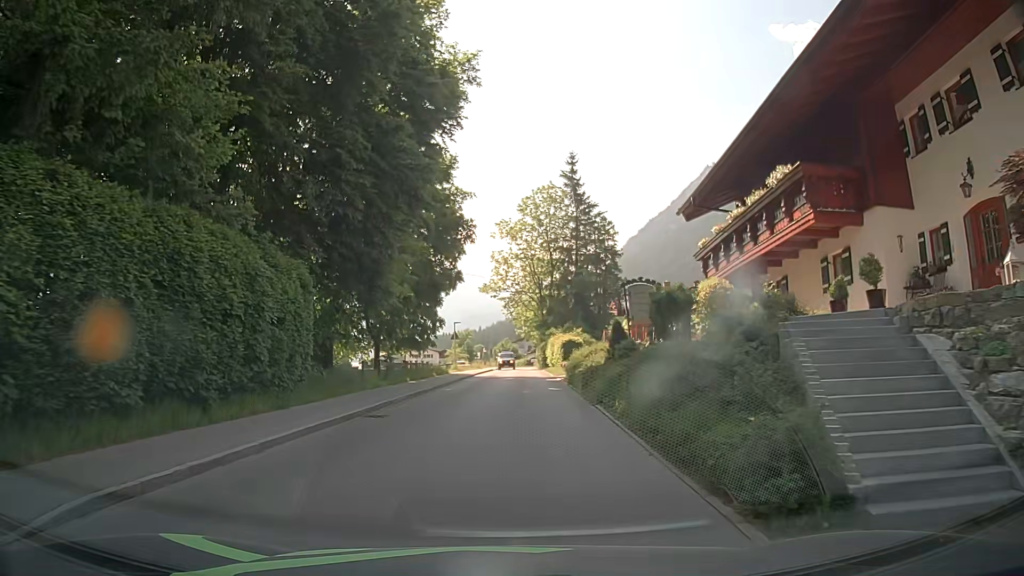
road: tertiary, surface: asphalt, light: Day
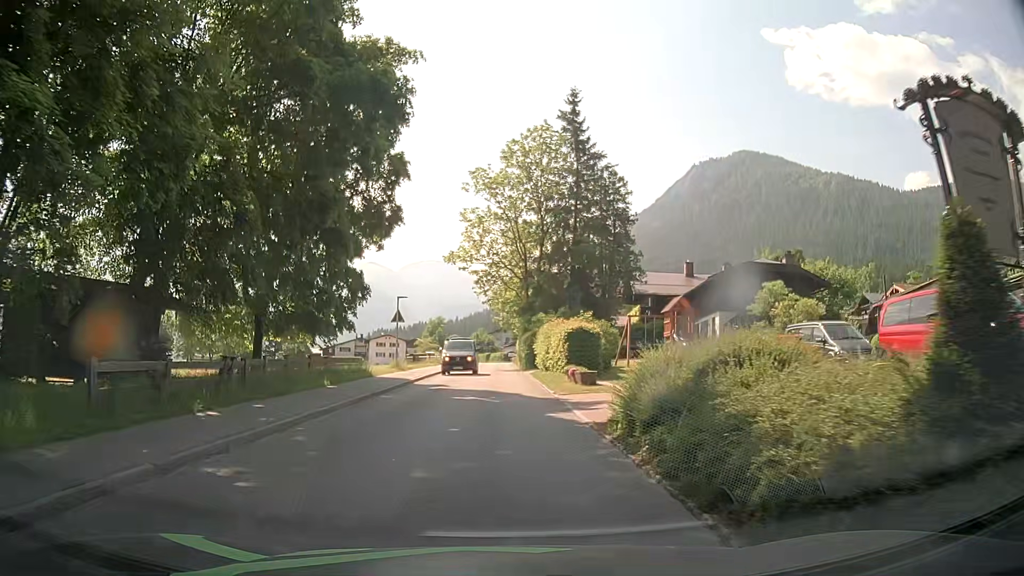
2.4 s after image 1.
(+0.4, +18.9) m; +1°
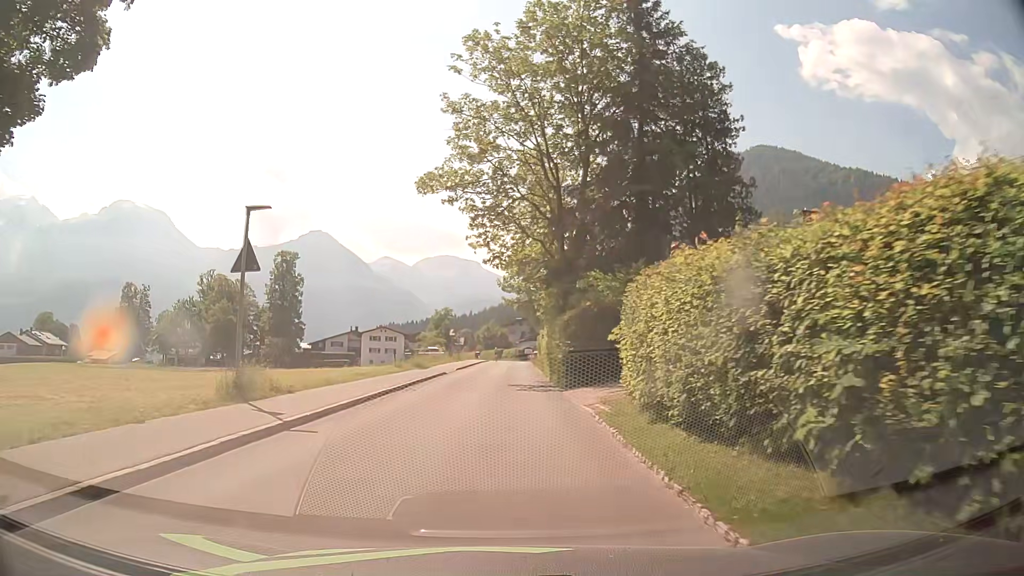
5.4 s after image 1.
(+0.1, +23.8) m; -1°
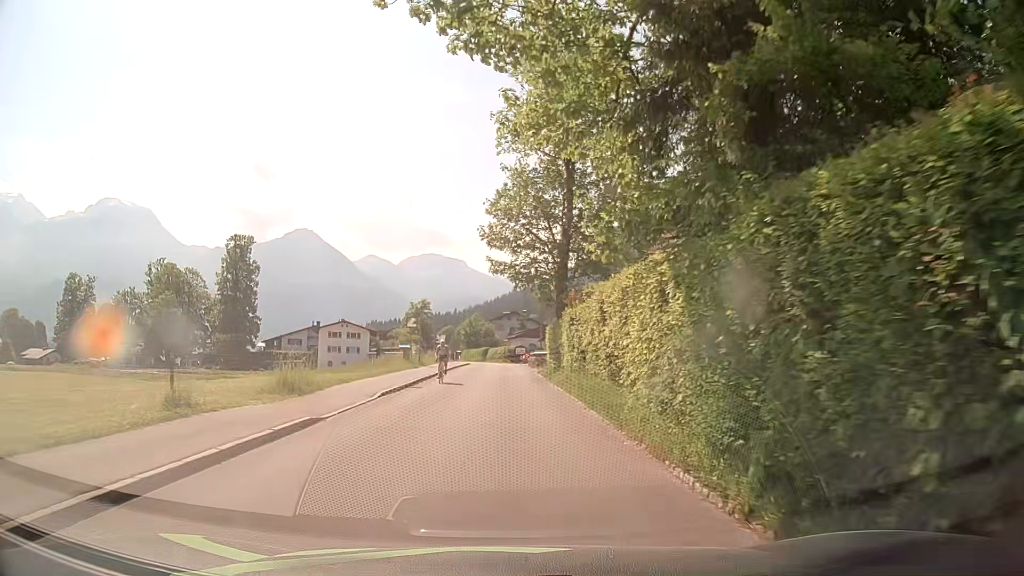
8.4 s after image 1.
(0.0, +23.5) m; +1°
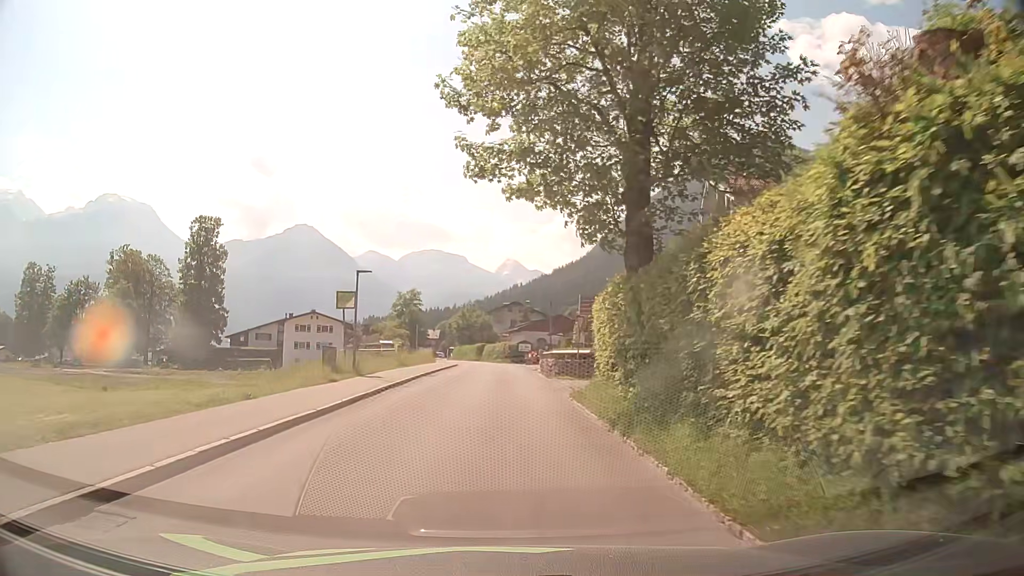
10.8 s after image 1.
(+0.1, +18.7) m; 0°
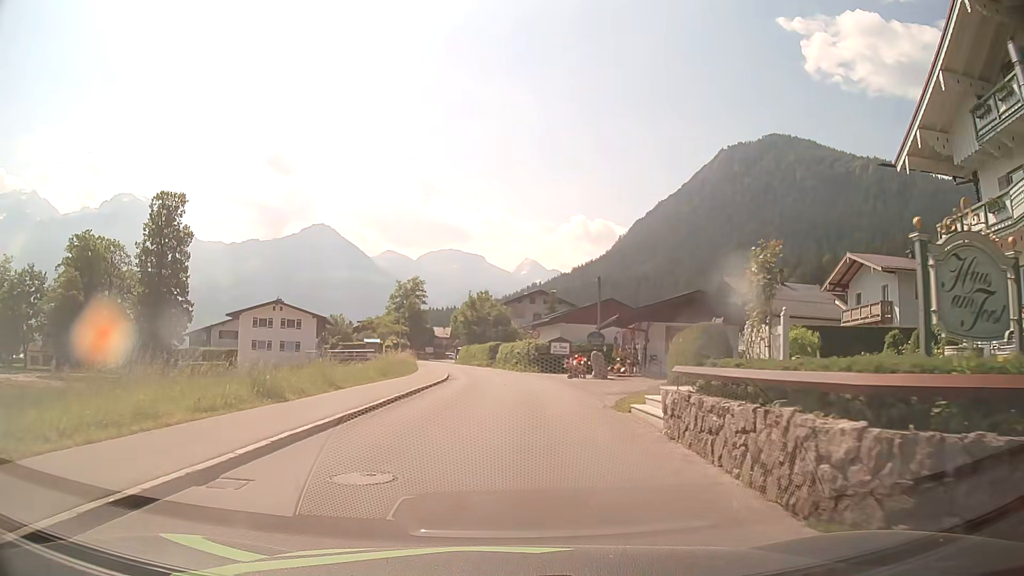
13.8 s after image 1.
(-0.3, +23.5) m; -1°
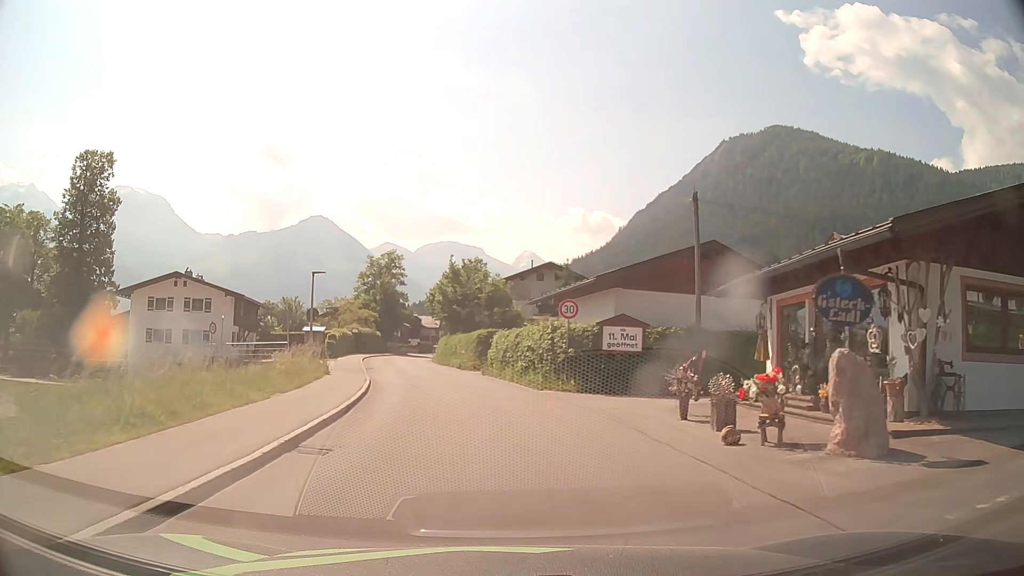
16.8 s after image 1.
(-0.1, +23.5) m; 0°
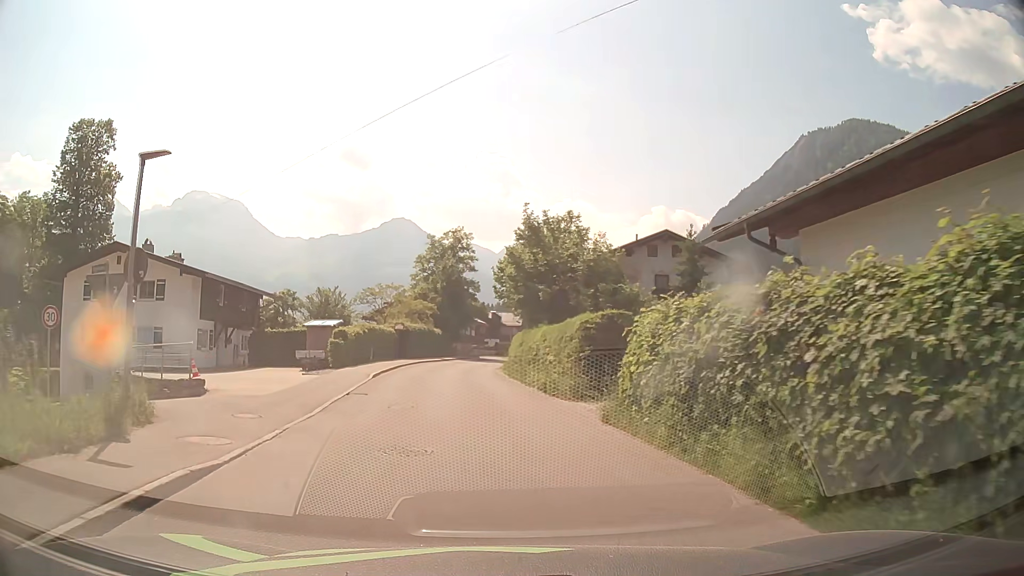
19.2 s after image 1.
(-1.0, +18.9) m; -8°
